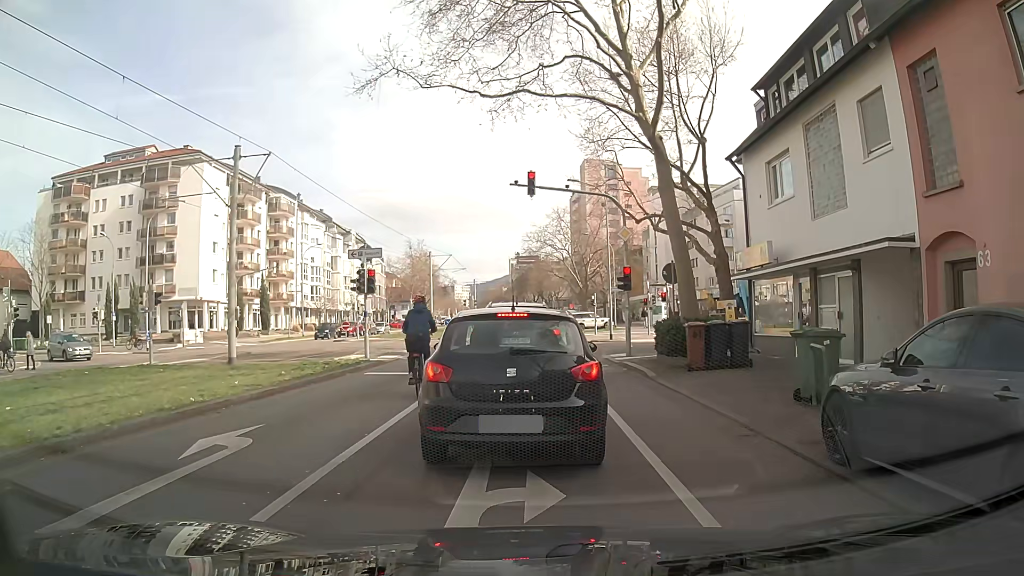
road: tertiary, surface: asphalt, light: Day
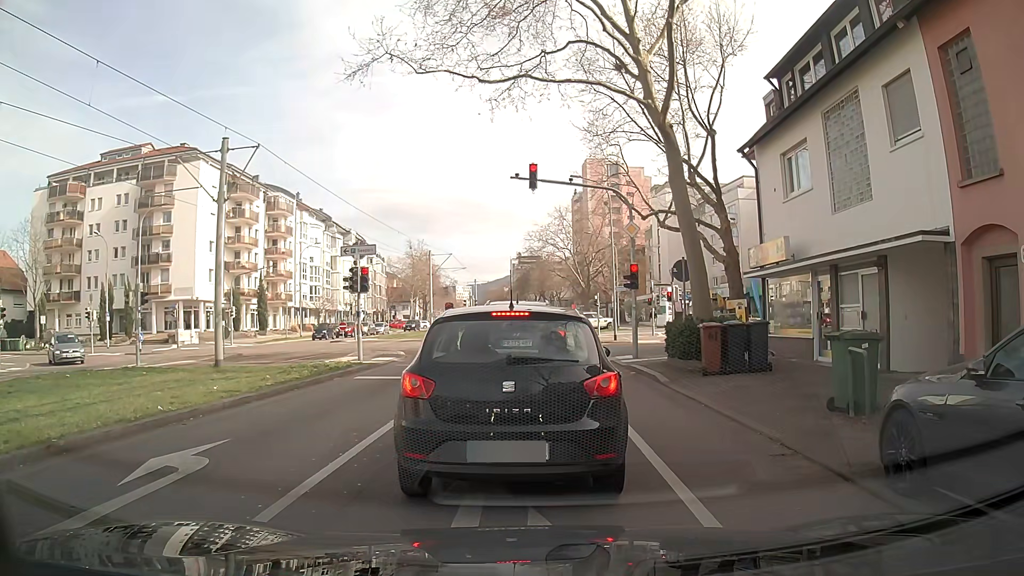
(0.0, +1.1) m; 0°
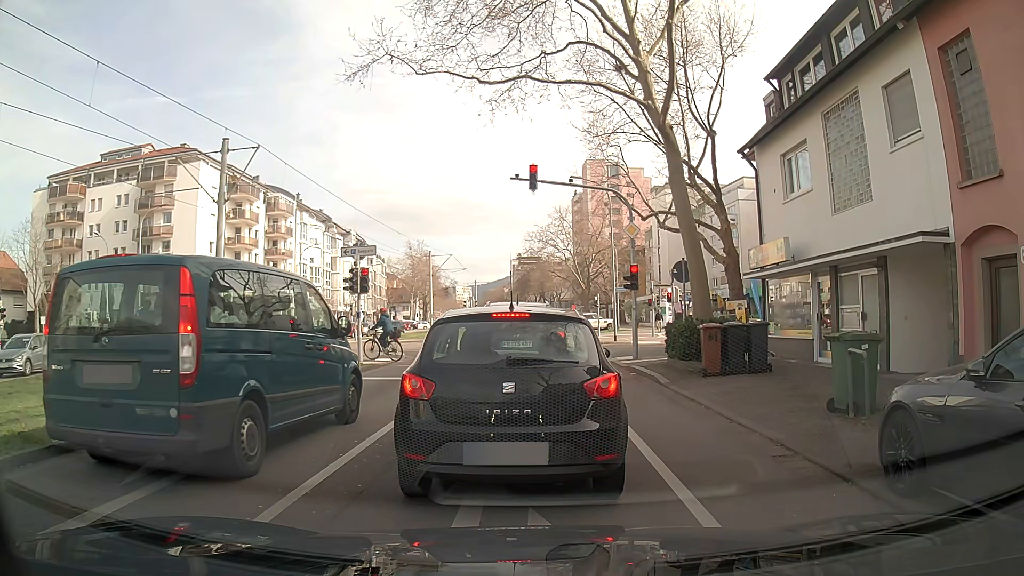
(0.0, +0.1) m; 0°
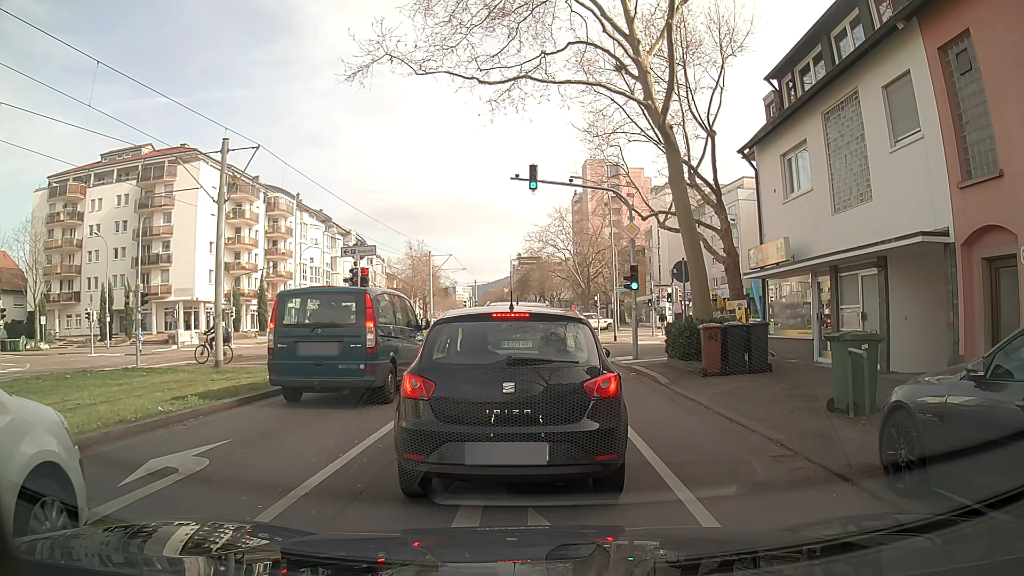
(0.0, 0.0) m; 0°
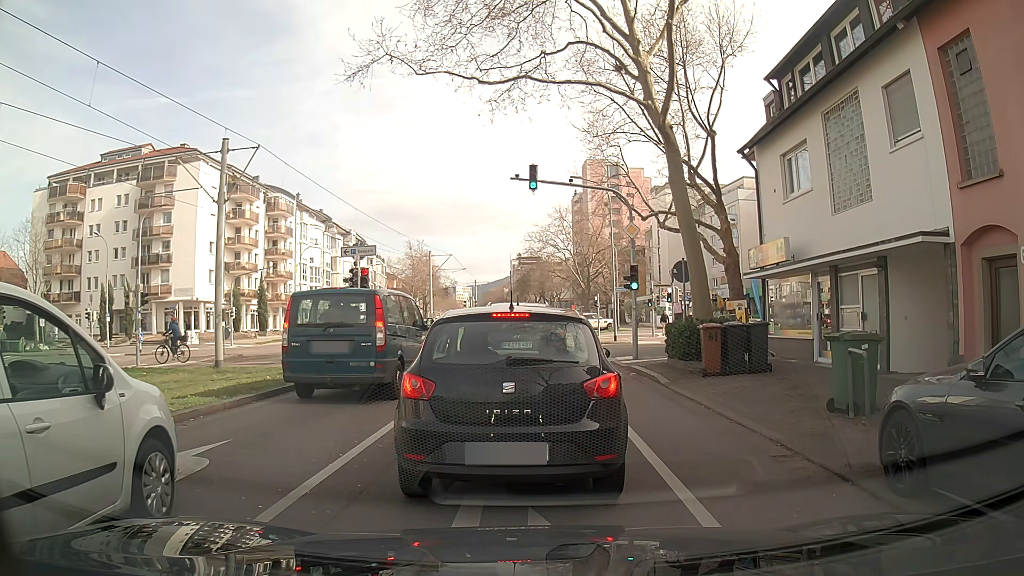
(0.0, 0.0) m; 0°
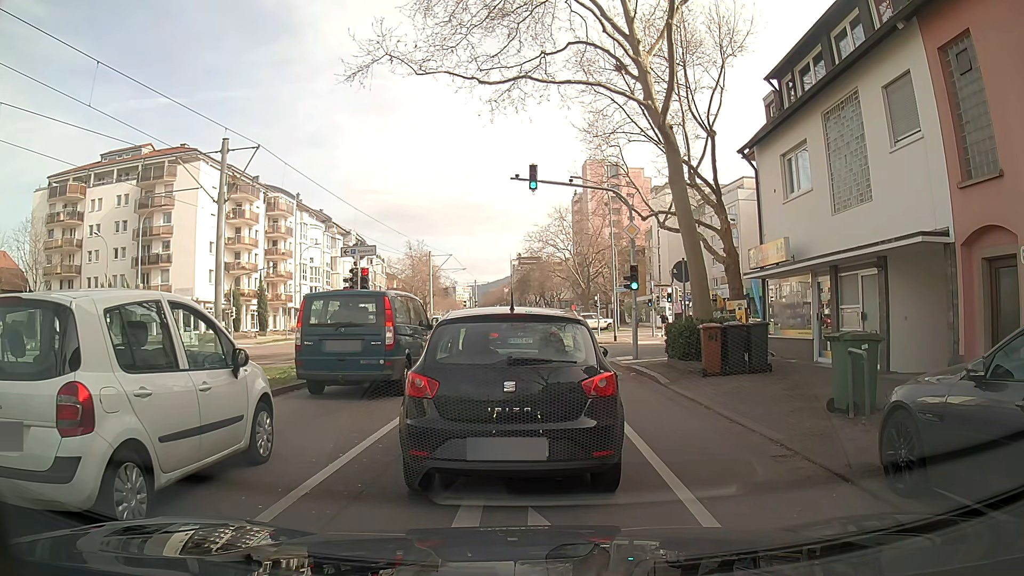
(0.0, 0.0) m; 0°
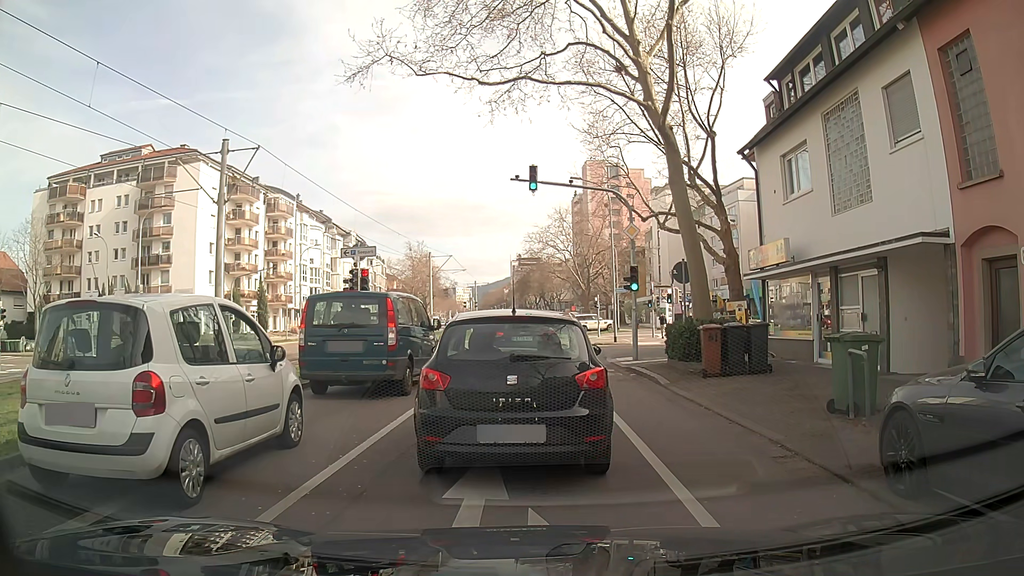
(0.0, 0.0) m; 0°
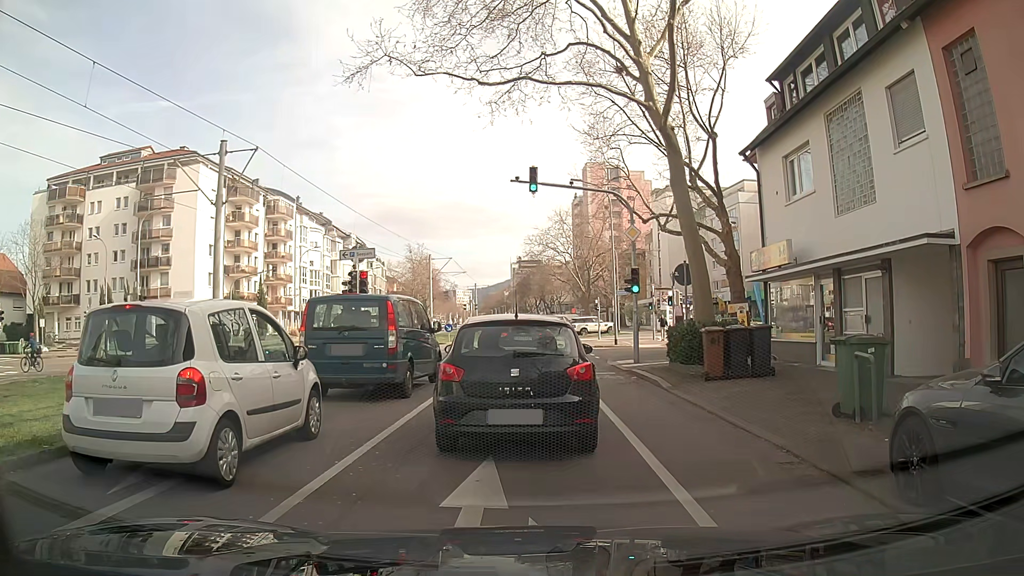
(0.0, +0.2) m; 0°
